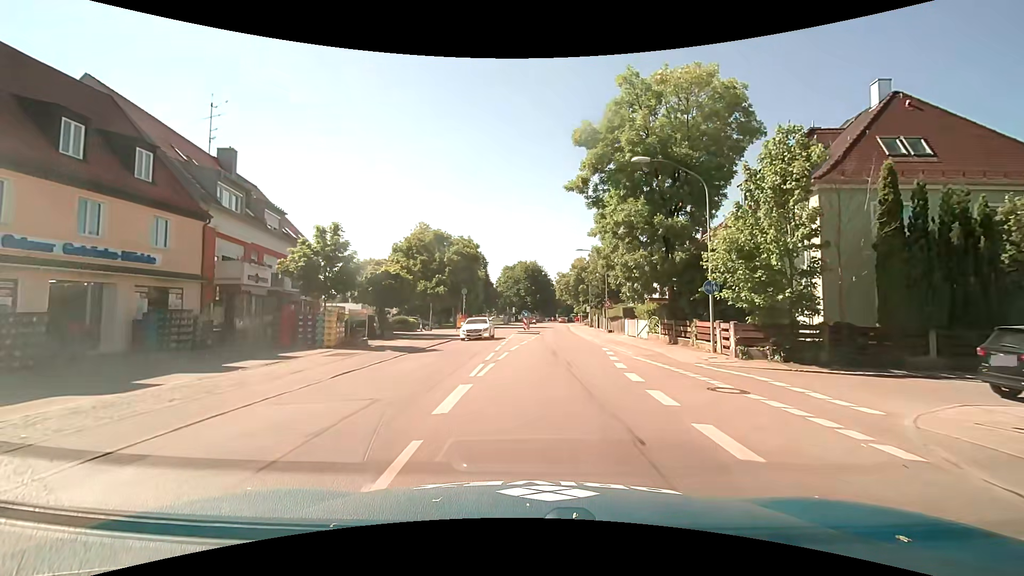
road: secondary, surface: asphalt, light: Day
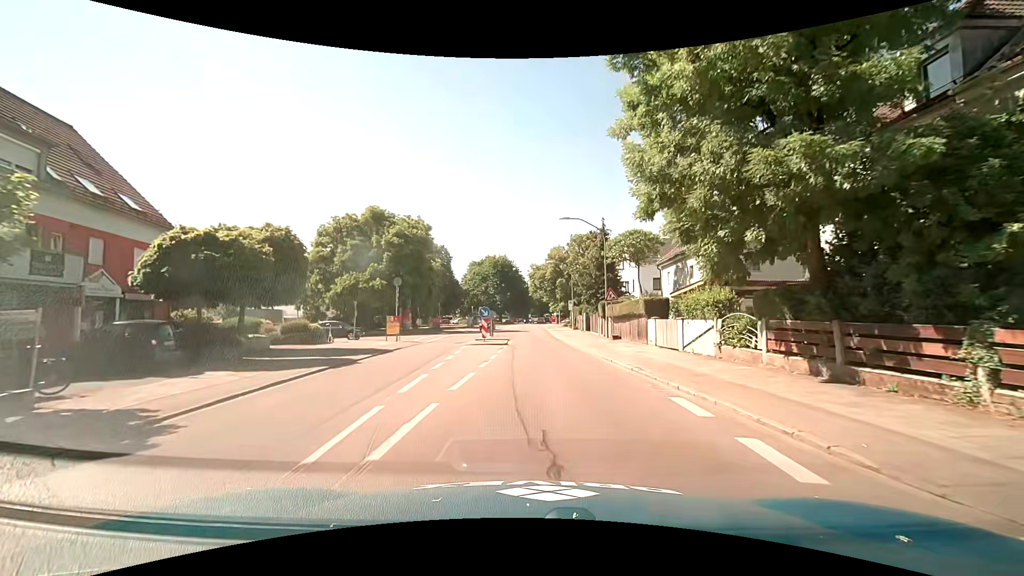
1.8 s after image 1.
(+0.4, +15.6) m; +4°
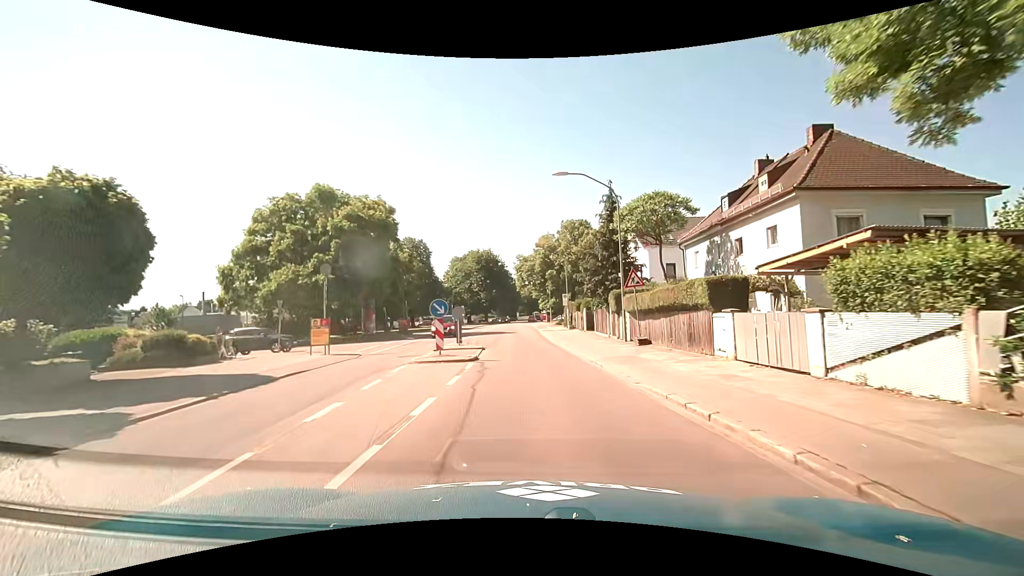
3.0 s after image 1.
(+0.1, +9.8) m; +1°
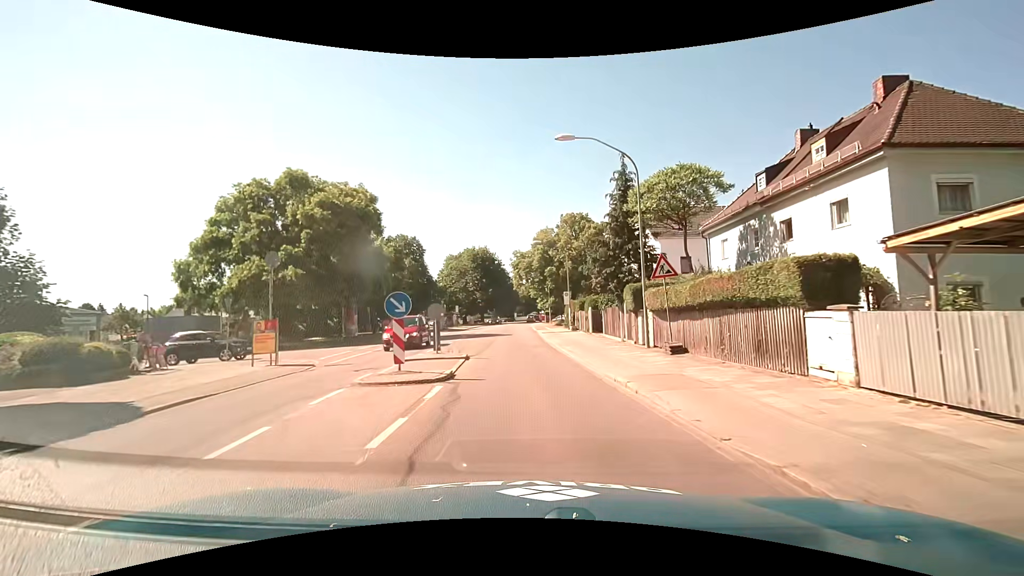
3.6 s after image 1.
(0.0, +4.7) m; 0°
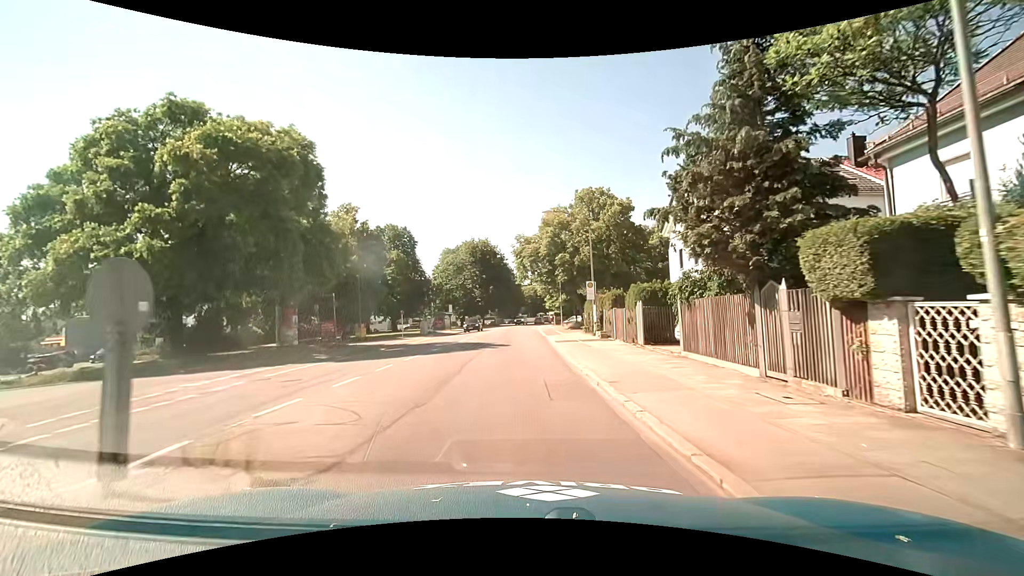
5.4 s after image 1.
(0.0, +13.5) m; -1°
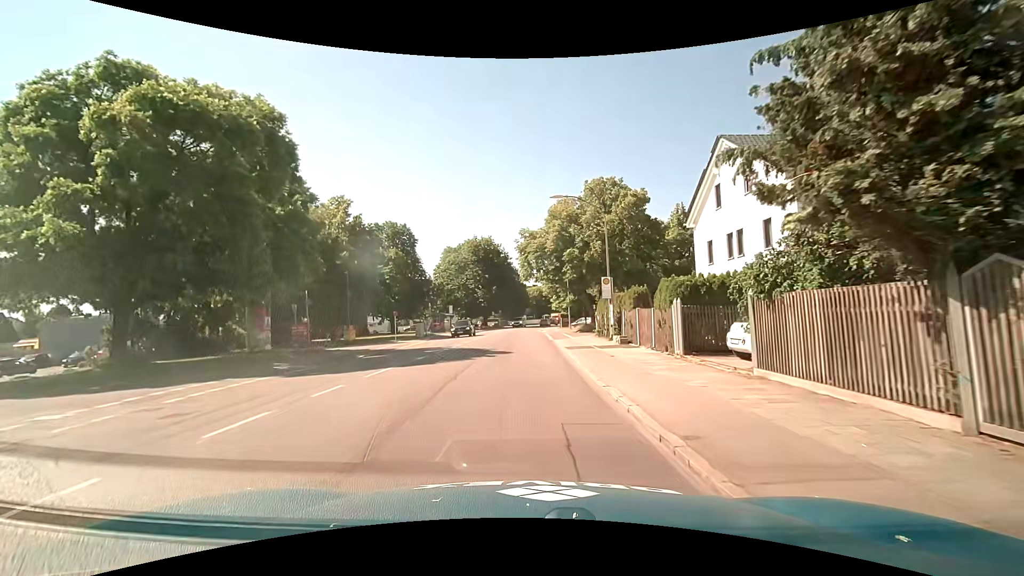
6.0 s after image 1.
(0.0, +4.3) m; 0°
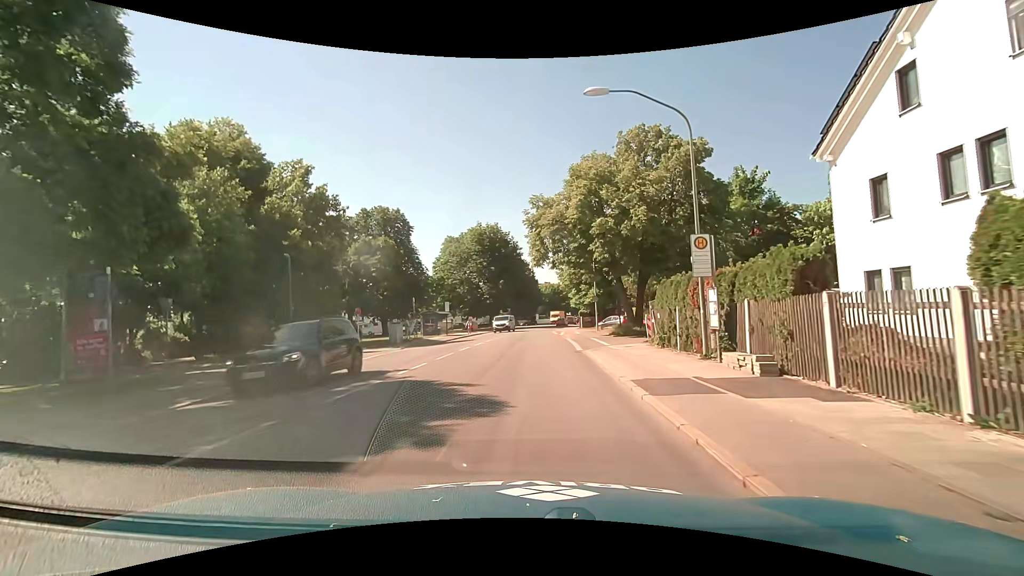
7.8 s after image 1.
(-0.2, +12.7) m; -2°
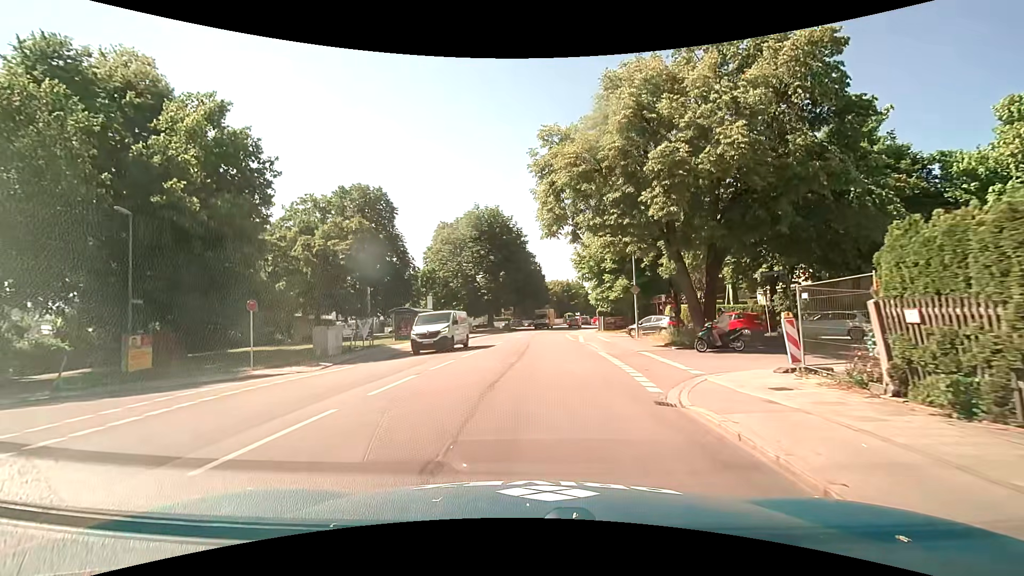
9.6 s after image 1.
(0.0, +13.1) m; -1°
